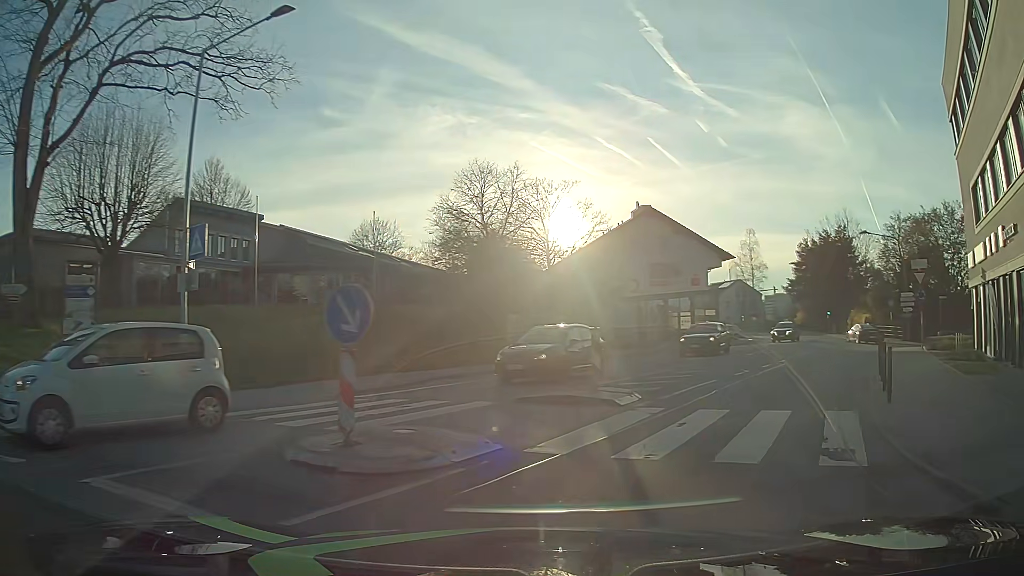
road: tertiary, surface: asphalt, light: Day
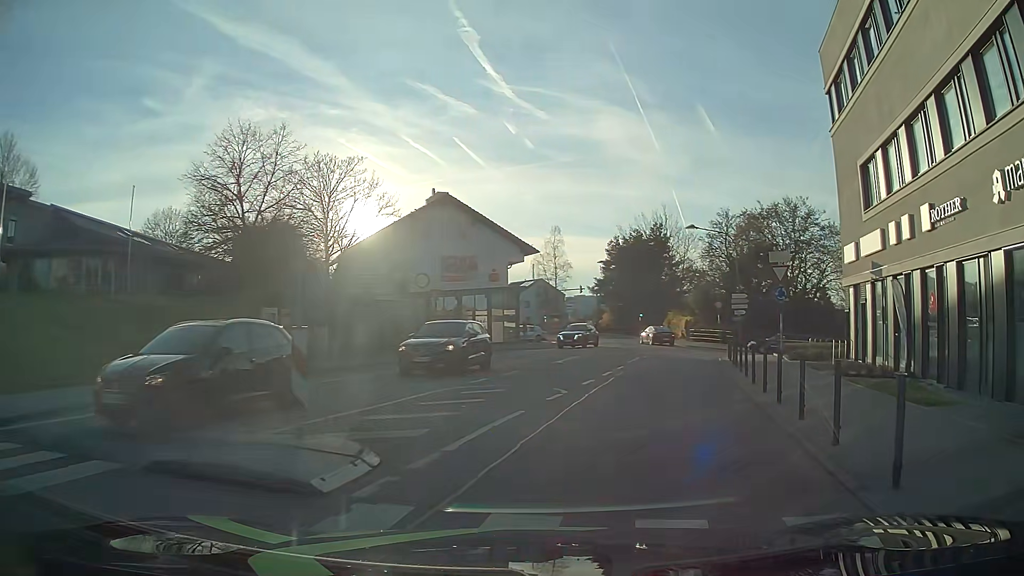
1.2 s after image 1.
(+1.2, +5.9) m; +18°
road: unclassified
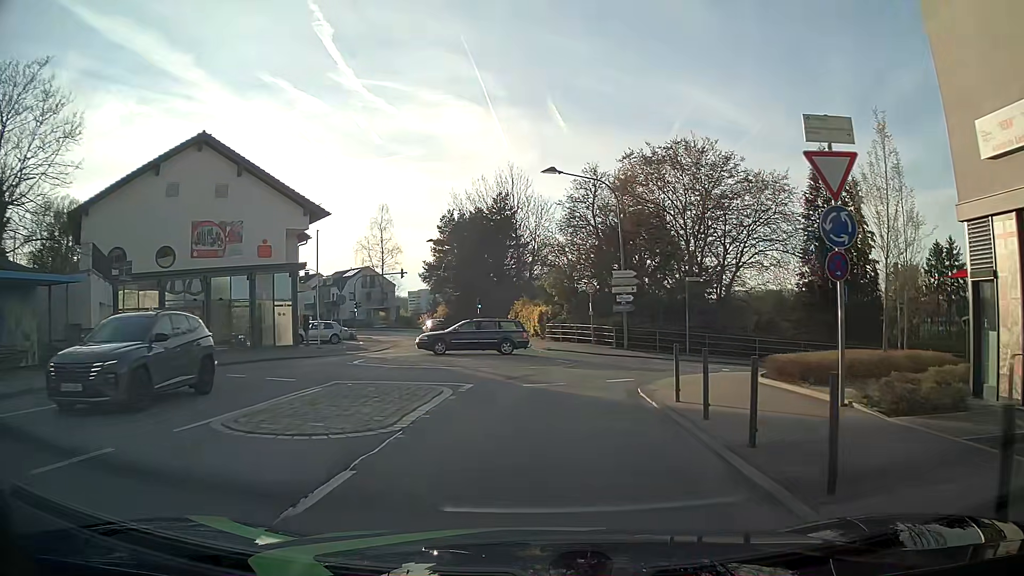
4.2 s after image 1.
(+3.1, +16.7) m; +14°
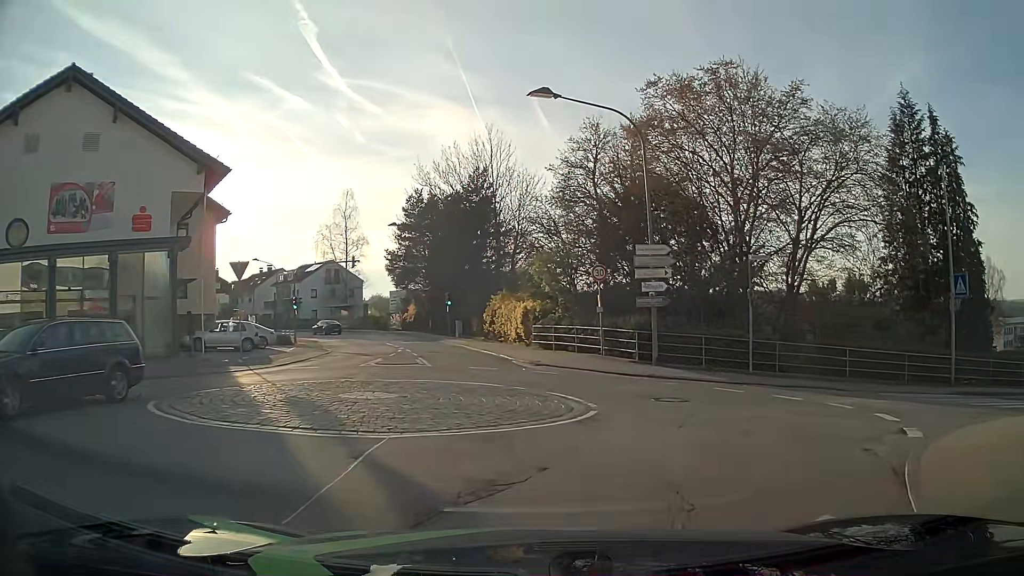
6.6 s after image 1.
(+0.1, +11.4) m; +1°
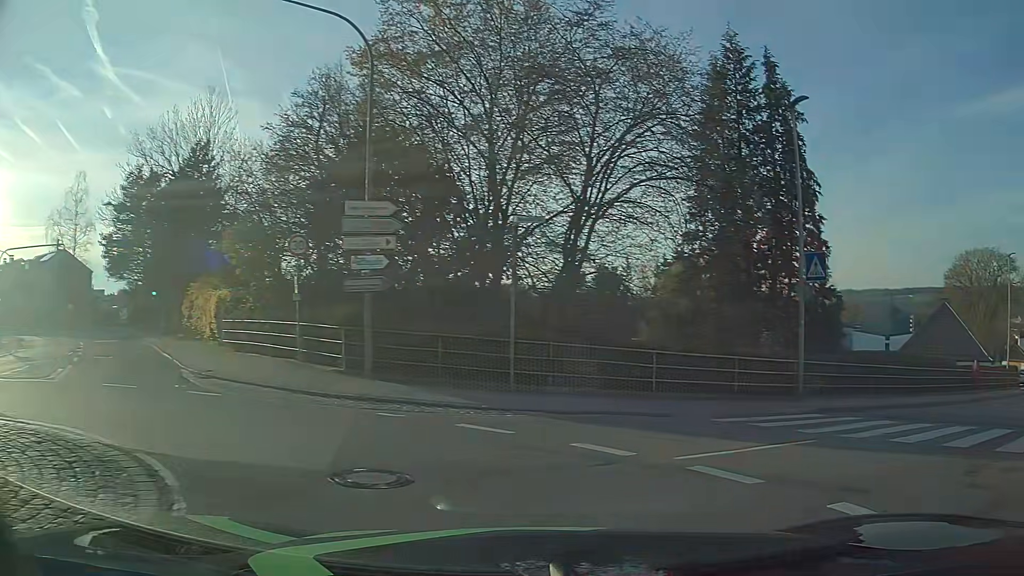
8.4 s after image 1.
(+1.0, +7.0) m; +24°
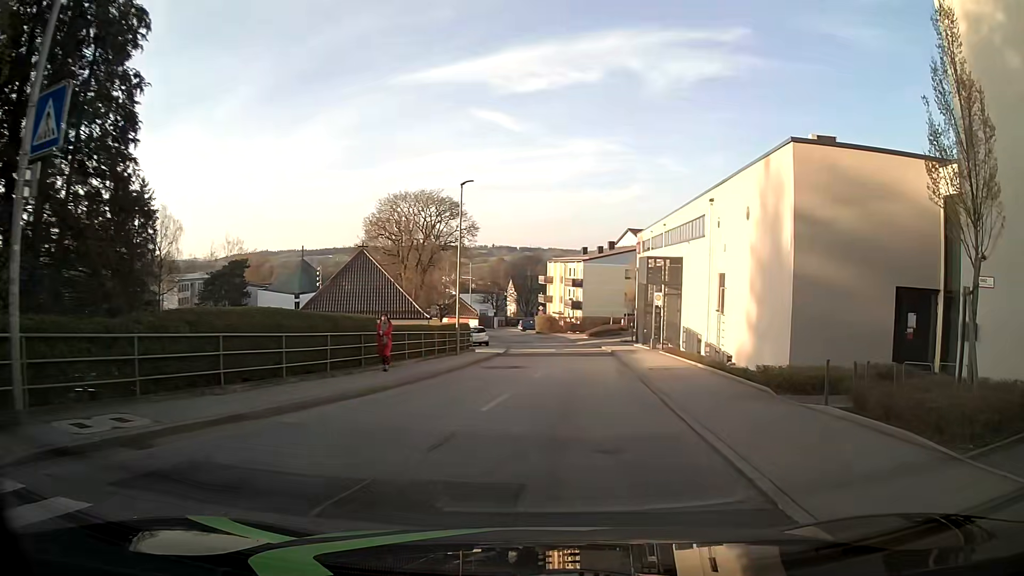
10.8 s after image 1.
(+5.2, +9.4) m; +49°
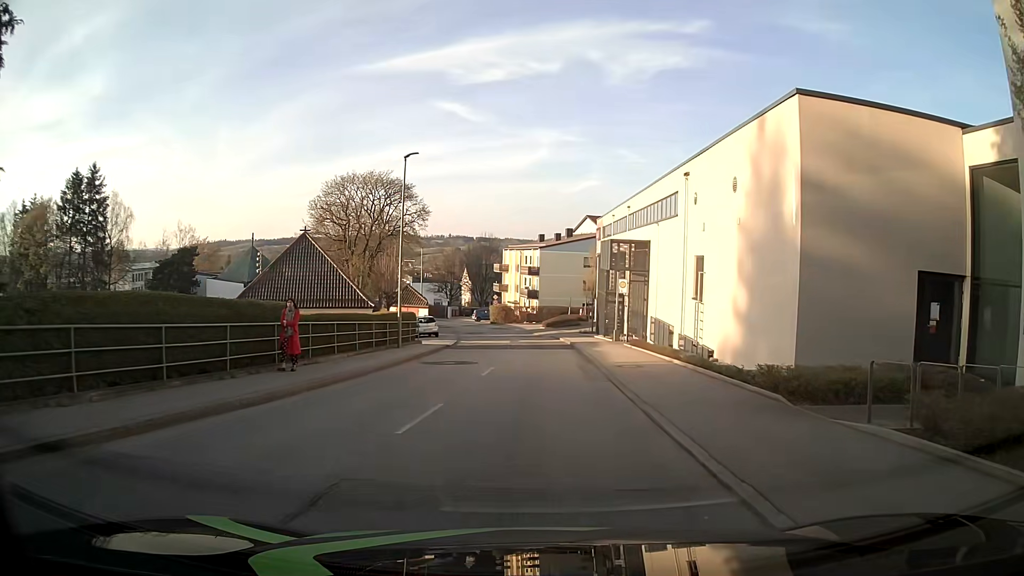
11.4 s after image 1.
(+0.1, +3.5) m; +4°
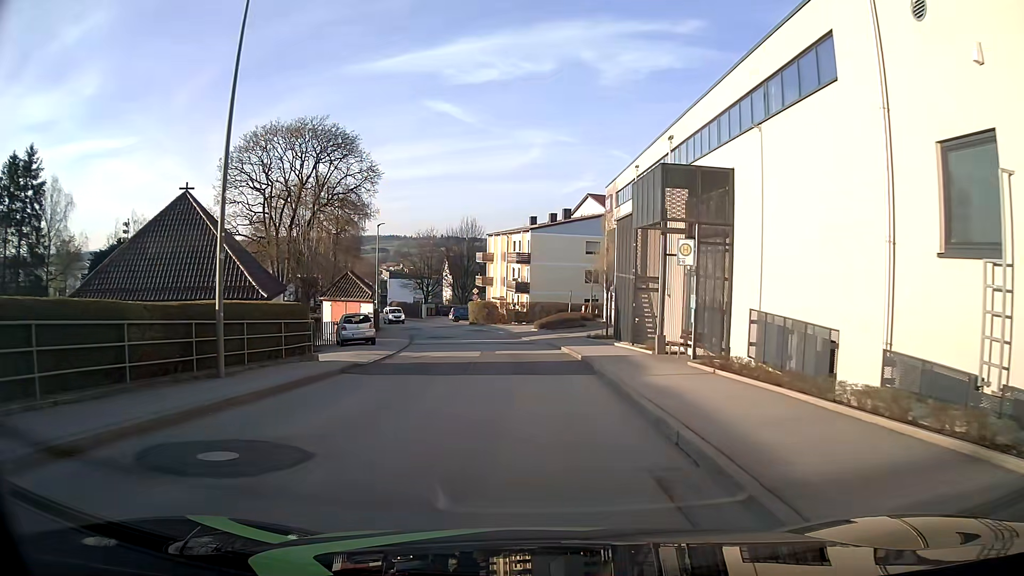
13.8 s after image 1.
(+0.2, +16.1) m; +1°
(0, +10) (0, +20) (-1, +30) (-2, +40) (-4, +50) (-7, +59) (-10, +69) (-14, +78) (-18, +87) (-21, +97) m
